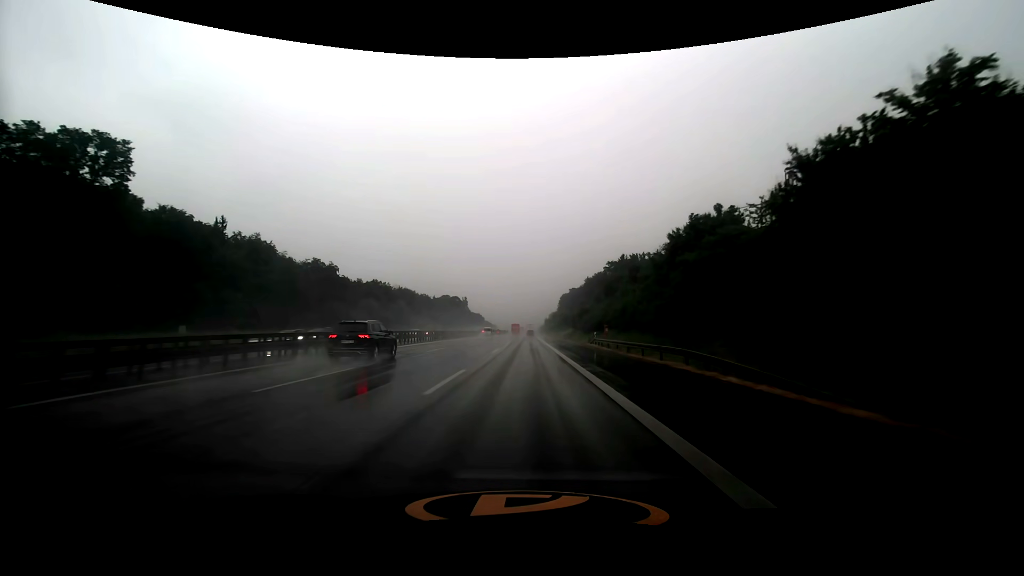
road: motorway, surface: asphalt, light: Day
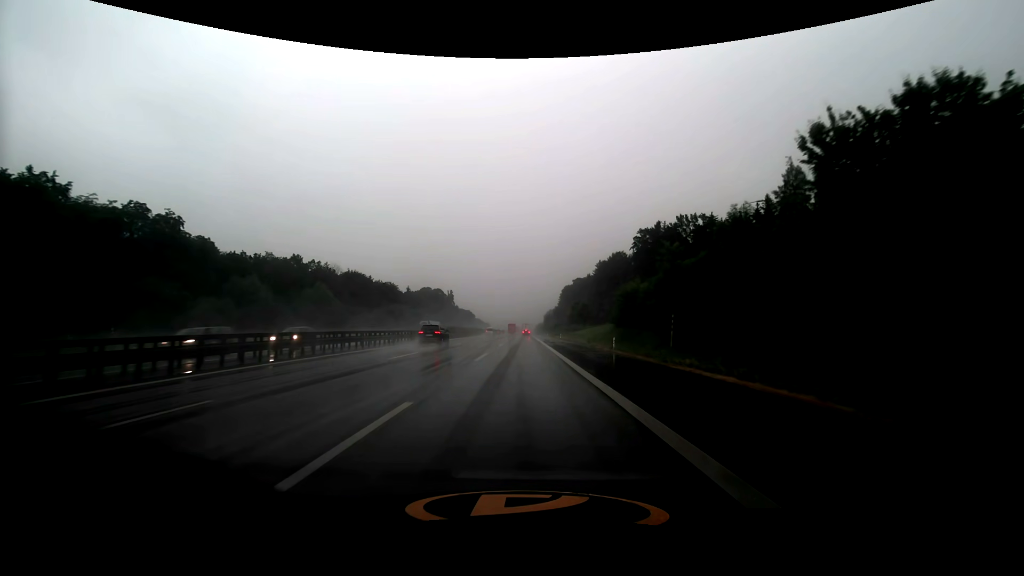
(+0.4, +61.7) m; +1°
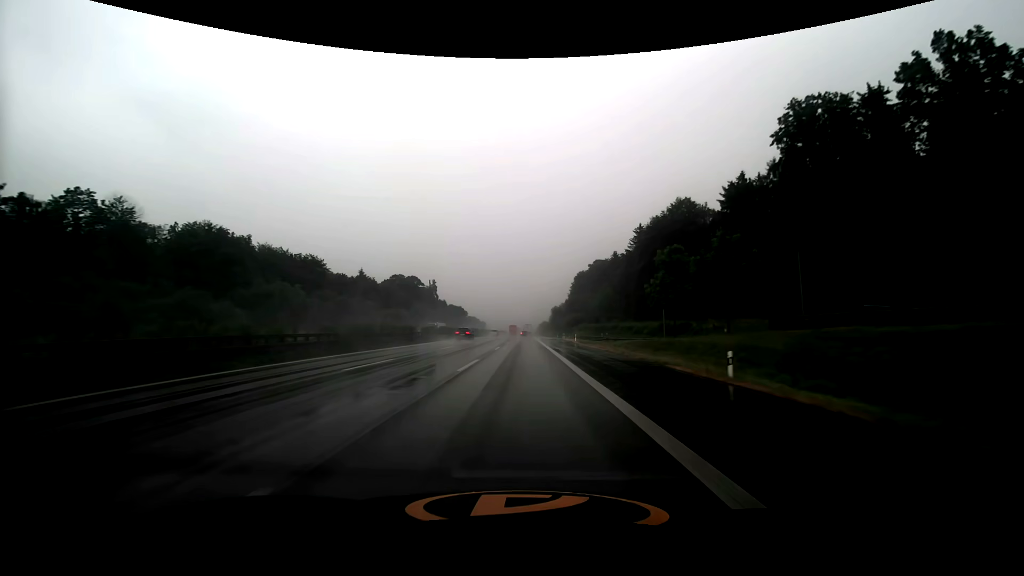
(-0.2, +77.5) m; 0°
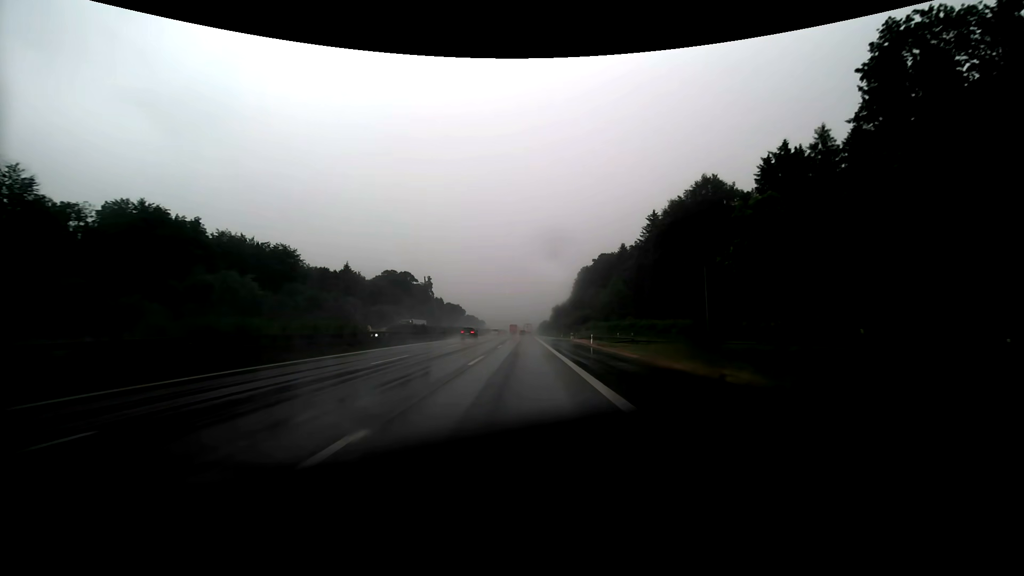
(0.0, +15.6) m; 0°
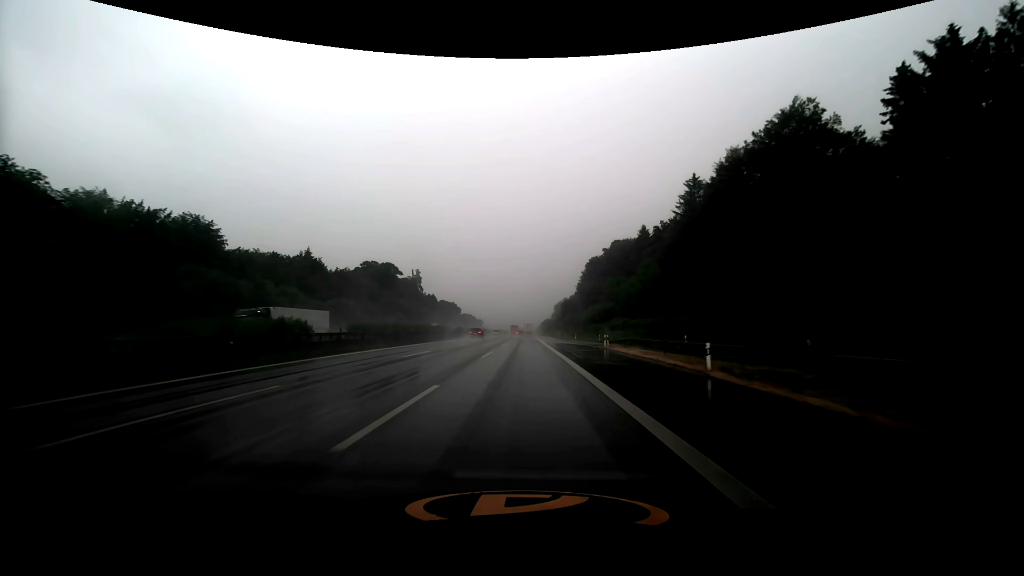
(0.0, +31.3) m; 0°
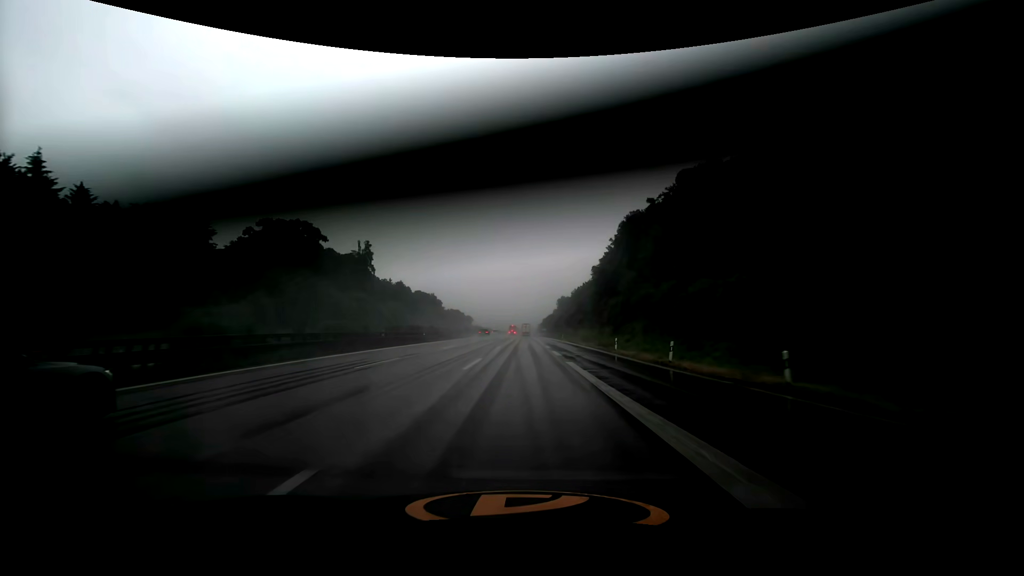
(0.0, +79.6) m; 0°
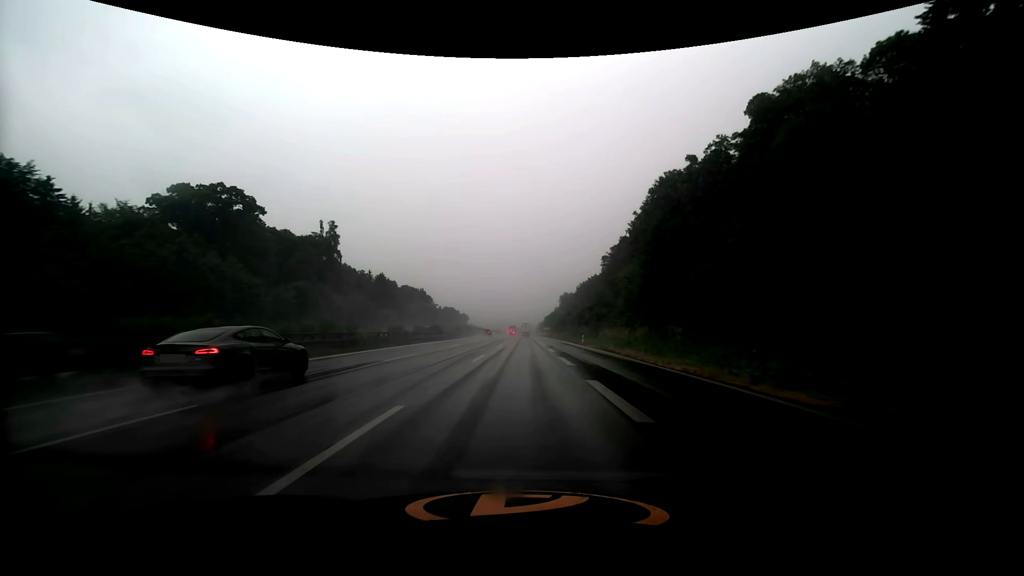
(+0.1, +32.3) m; 0°
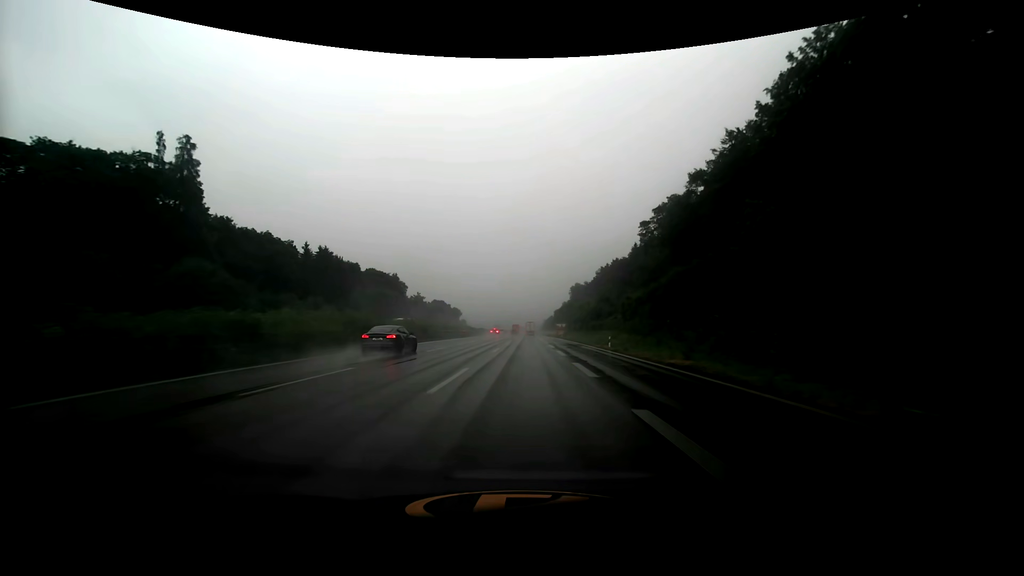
(-0.2, +65.1) m; 0°
(0, +10) (0, +20) (0, +30) (0, +40) (0, +50) (0, +60) (0, +70) (0, +80) (0, +90) (0, +100) m
